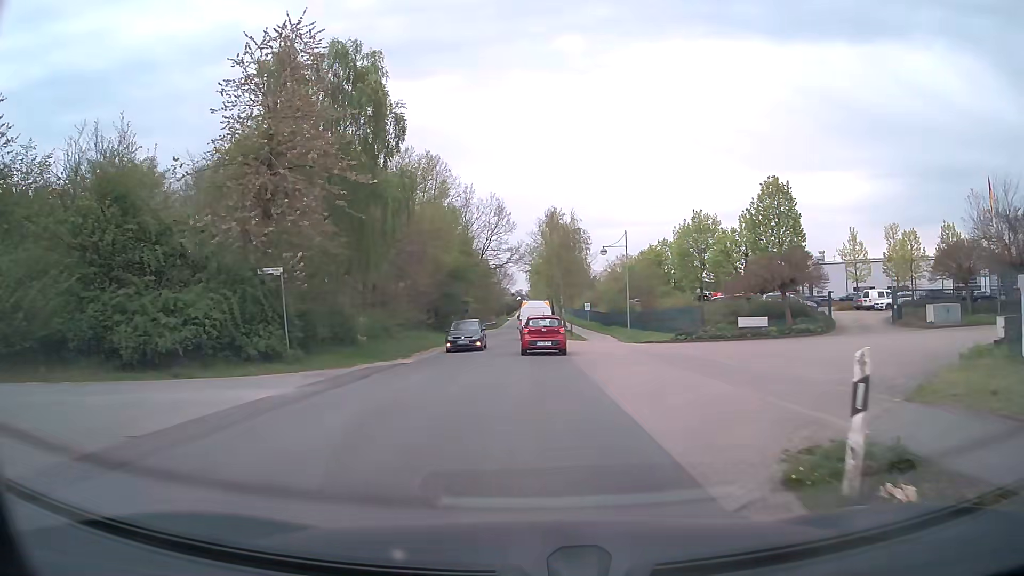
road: tertiary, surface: asphalt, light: Day
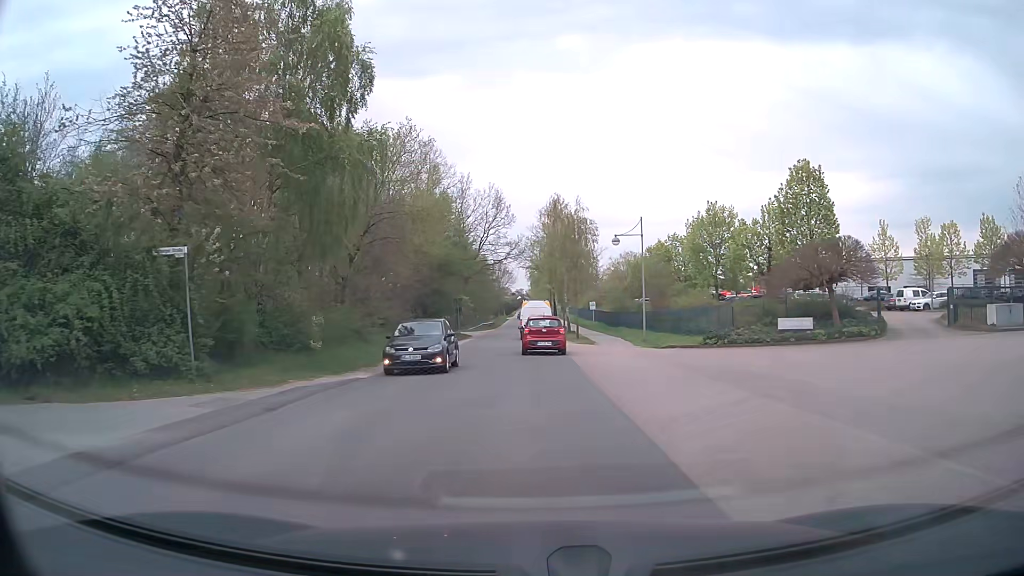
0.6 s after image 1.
(0.0, +6.2) m; 0°
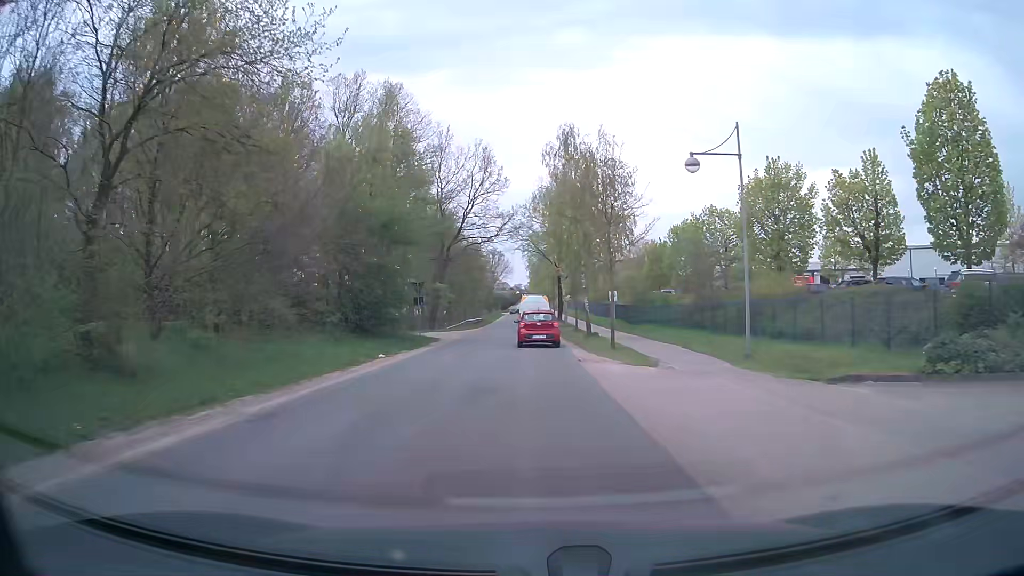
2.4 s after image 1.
(+0.1, +19.0) m; 0°
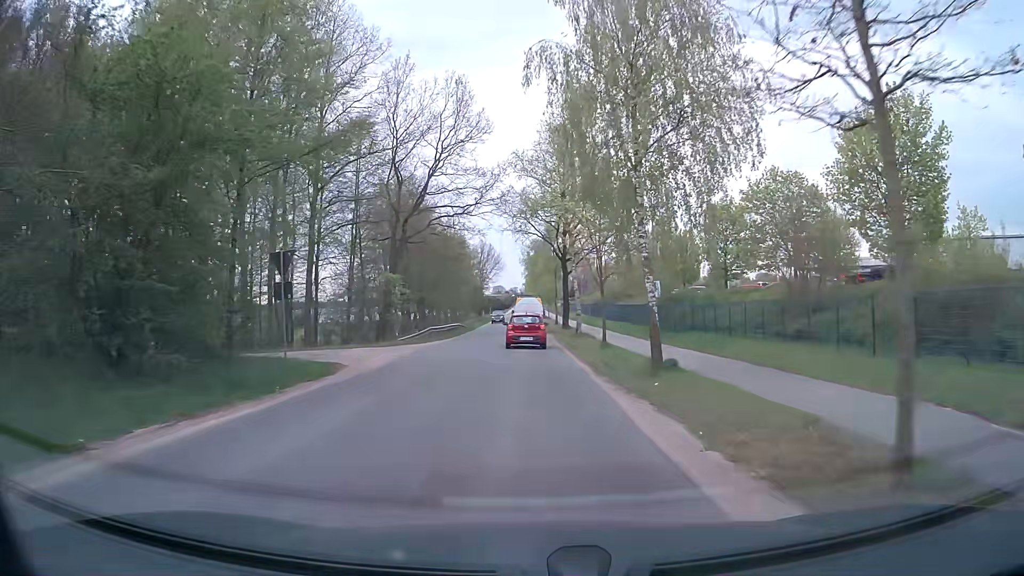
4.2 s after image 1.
(+0.2, +19.6) m; 0°
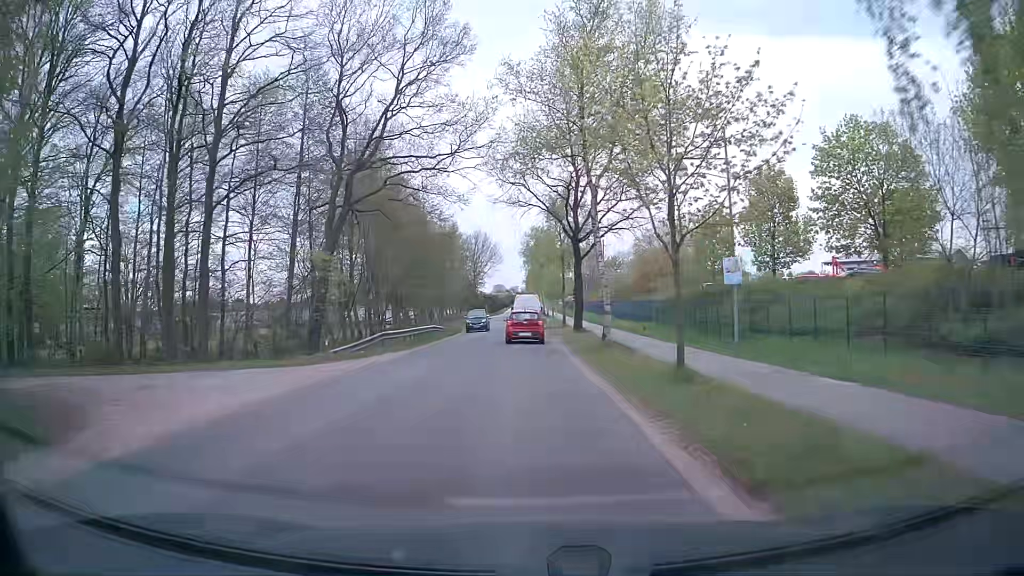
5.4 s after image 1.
(0.0, +13.5) m; 0°
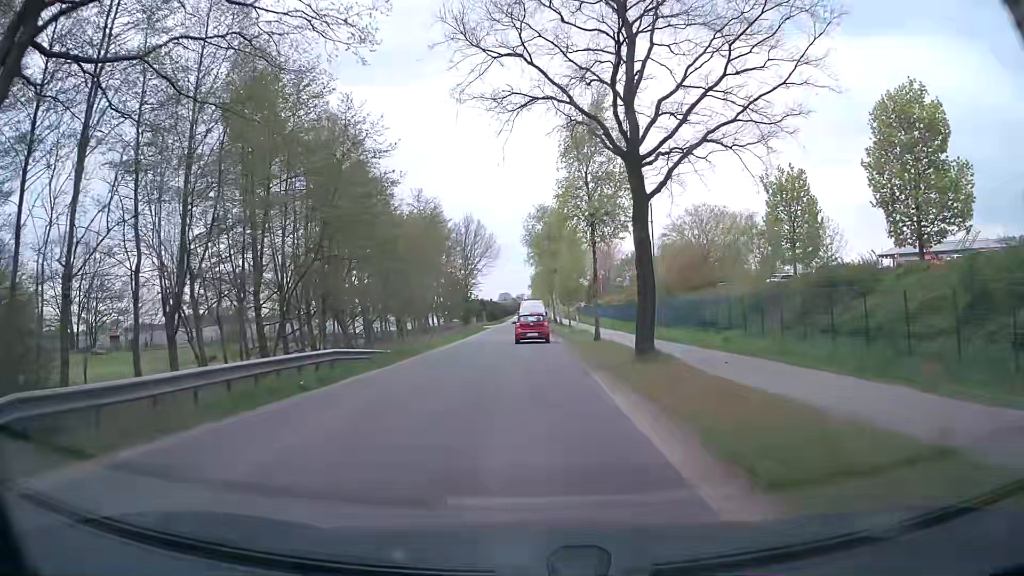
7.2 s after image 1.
(-0.1, +20.9) m; -1°
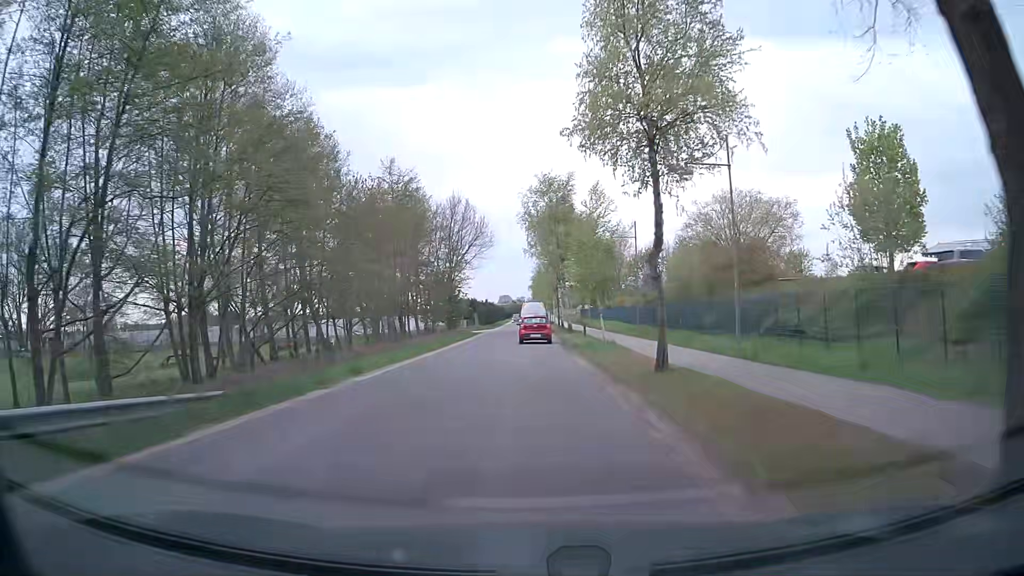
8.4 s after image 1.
(0.0, +14.5) m; +1°
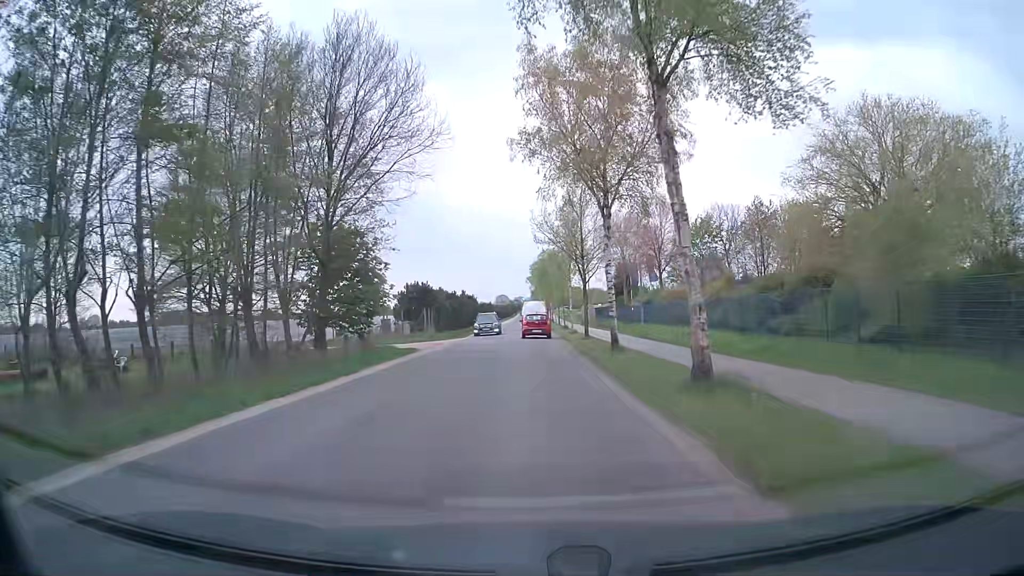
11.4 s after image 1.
(-0.4, +37.8) m; 0°
(0, +10) (0, +20) (0, +30) (0, +40) (0, +50) (0, +60) (0, +70) (0, +80) (0, +90) (0, +100) m
